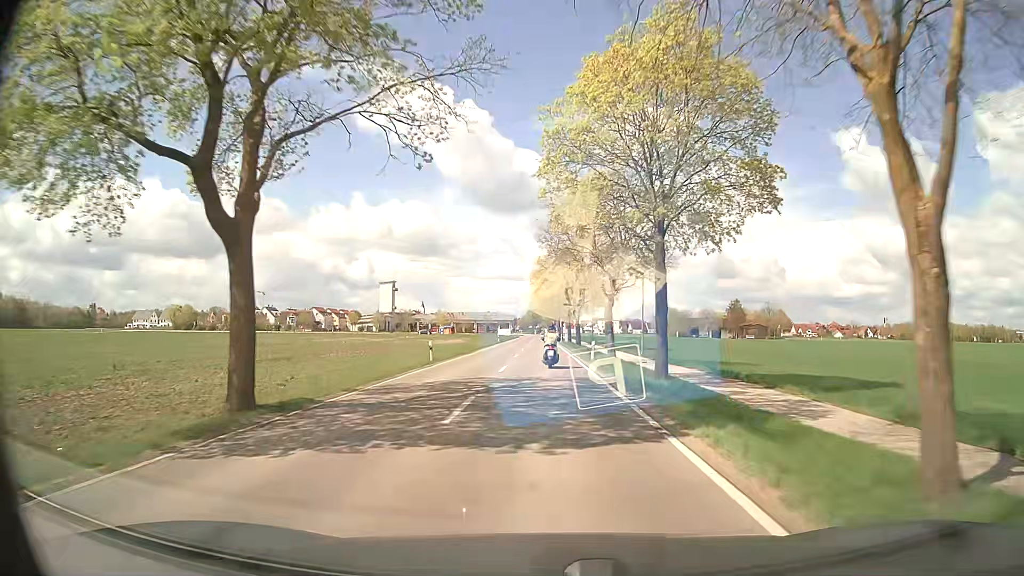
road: secondary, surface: asphalt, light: Day
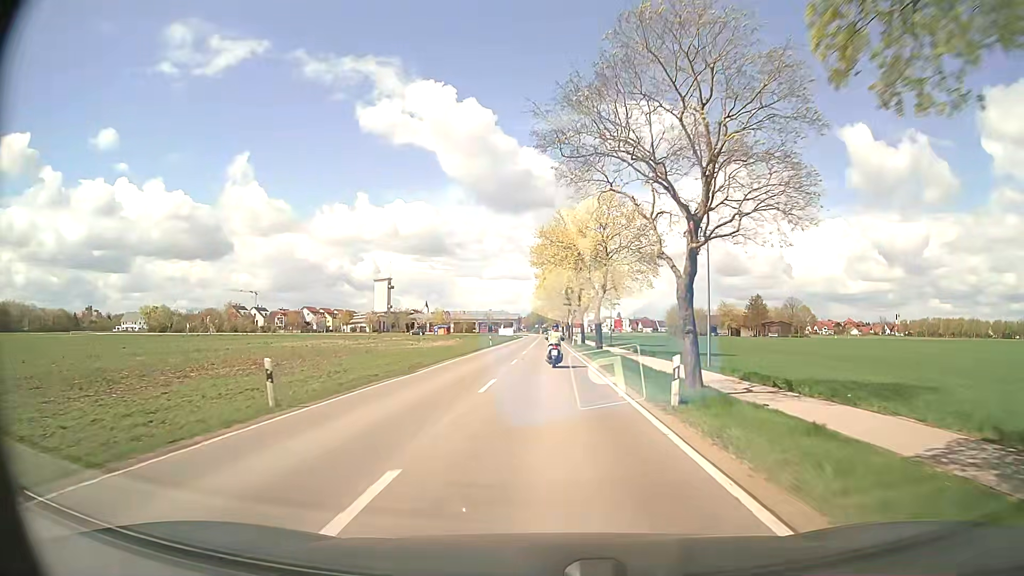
(0.0, +19.3) m; 0°
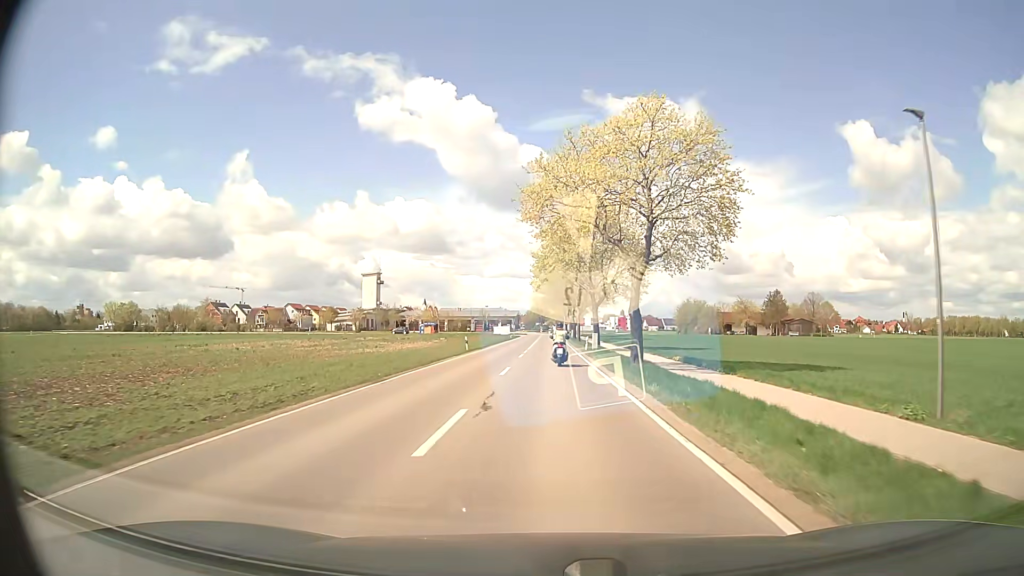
(-0.2, +19.4) m; -1°
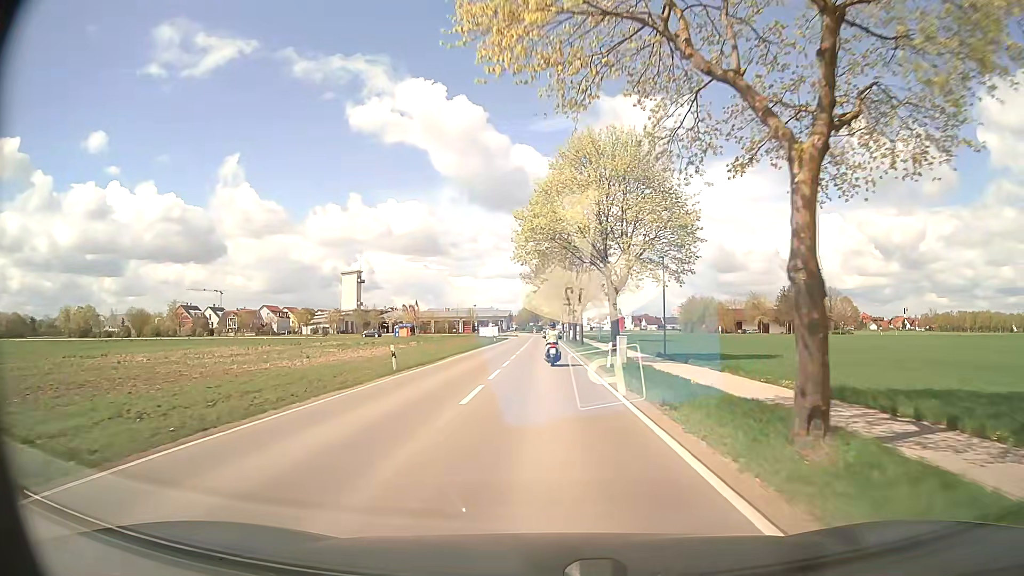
(+0.1, +19.1) m; +1°
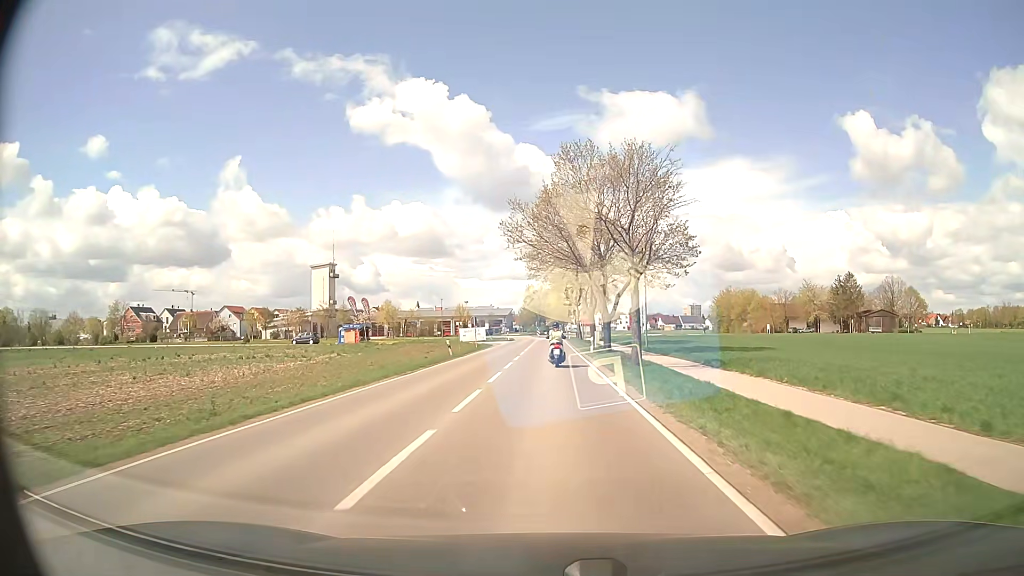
(-0.1, +37.2) m; -1°
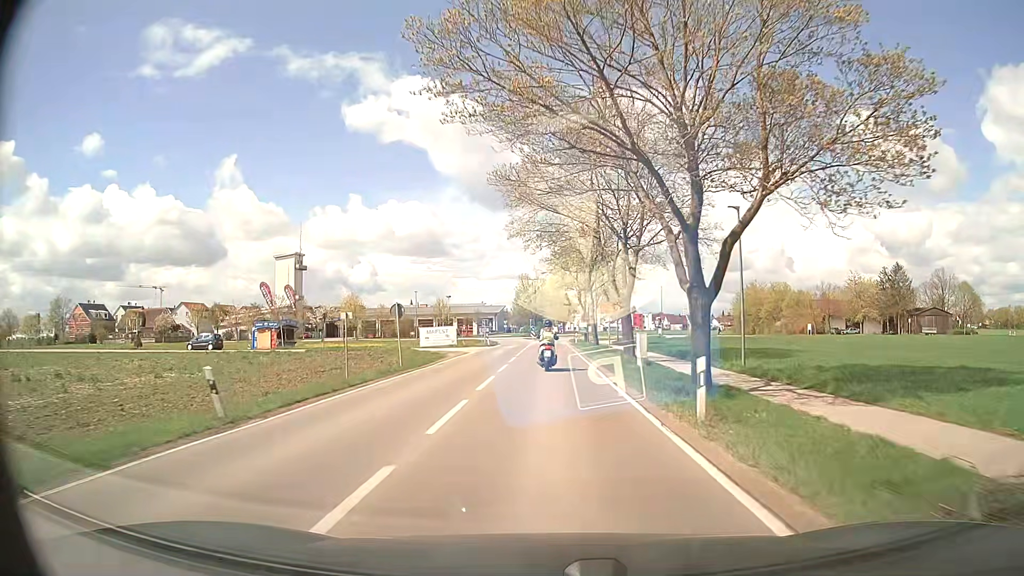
(0.0, +26.3) m; 0°
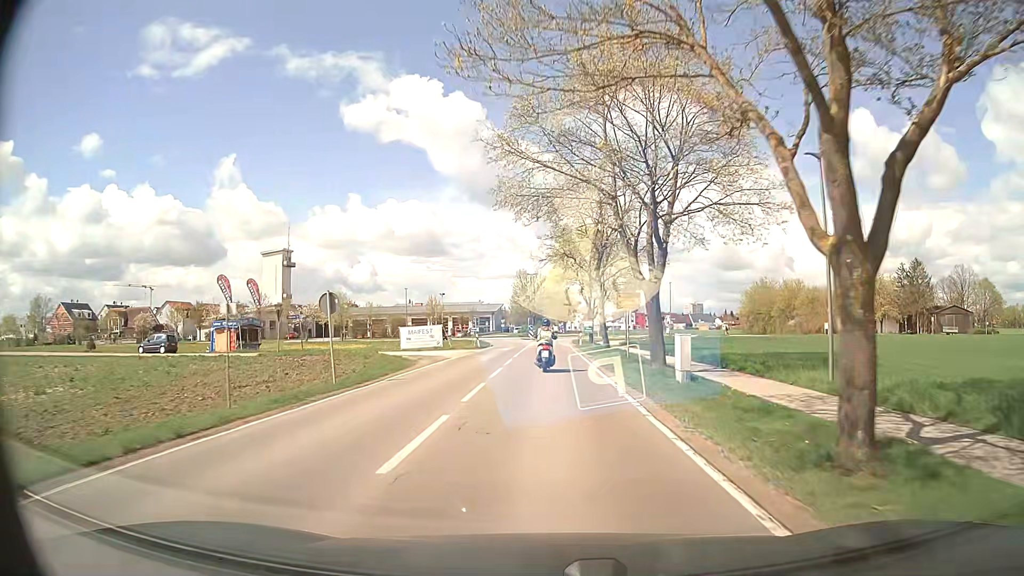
(0.0, +8.3) m; 0°
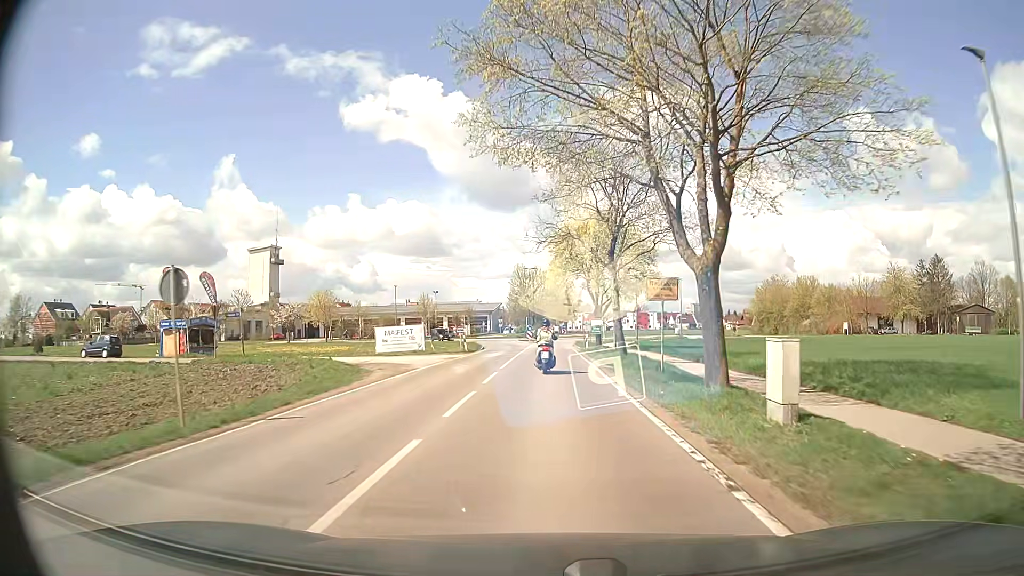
(0.0, +8.1) m; 0°
(0, +10) (0, +20) (0, +30) (0, +40) (0, +50) (0, +60) (+1, +70) (+3, +80) (+9, +88) (+13, +97) m
